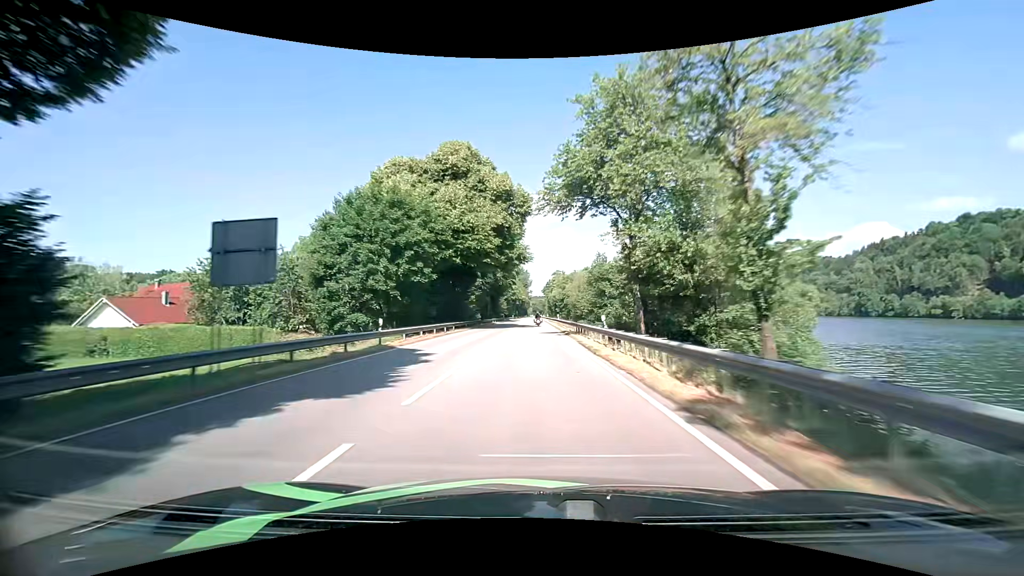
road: primary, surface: asphalt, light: Day
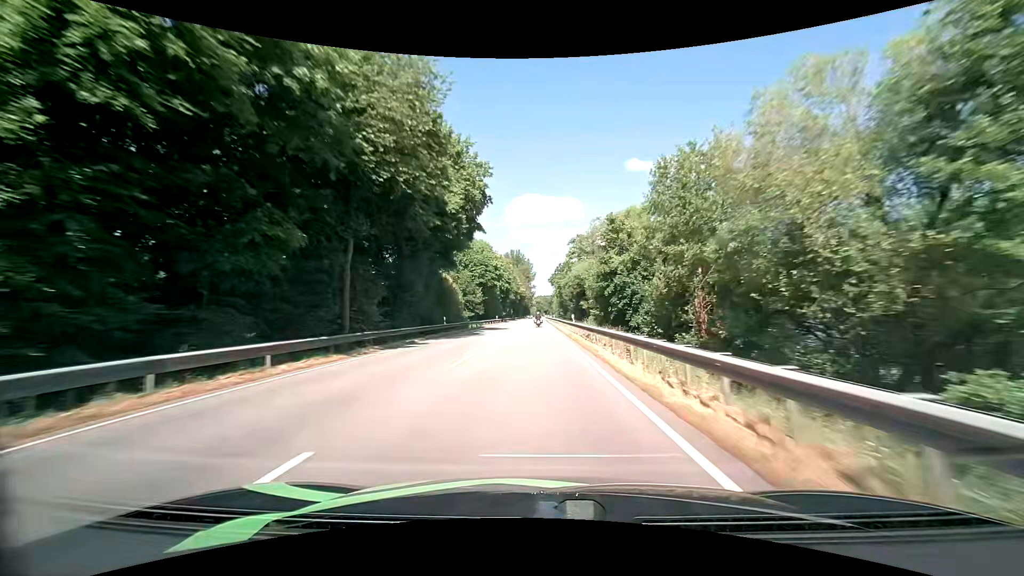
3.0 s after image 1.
(-0.1, +73.2) m; -1°
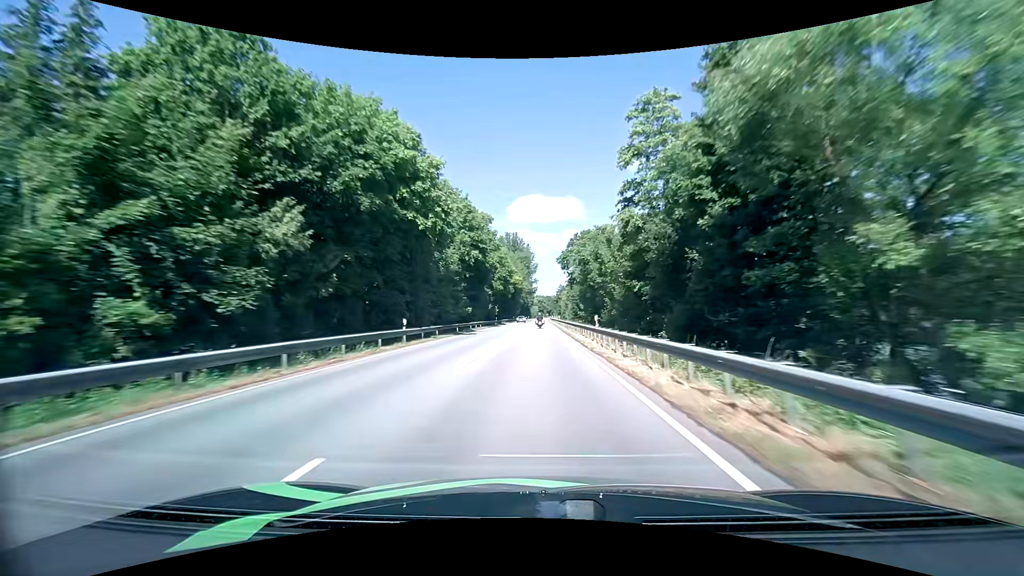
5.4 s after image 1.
(+0.1, +60.0) m; 0°
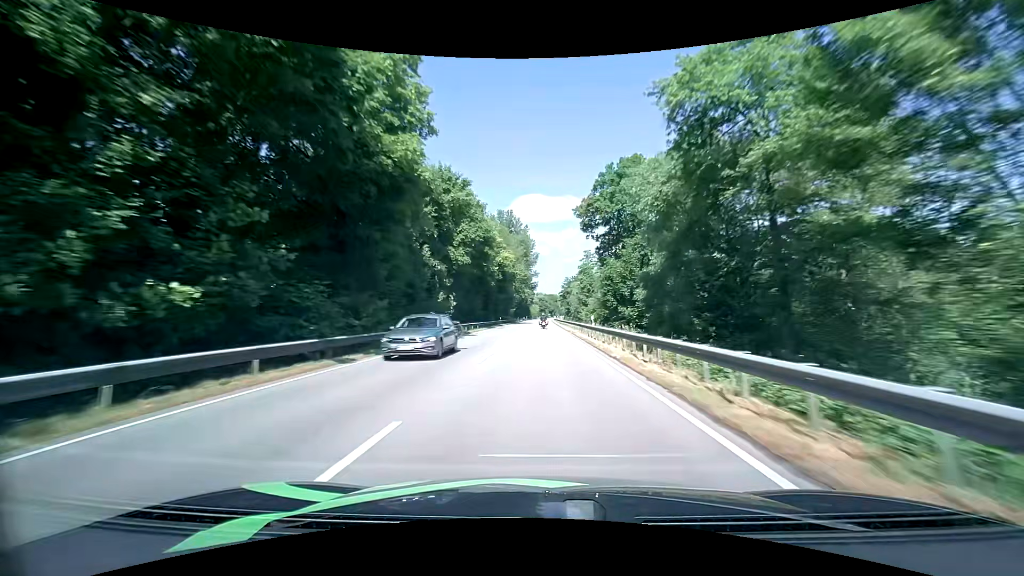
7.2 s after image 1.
(-0.2, +46.2) m; 0°
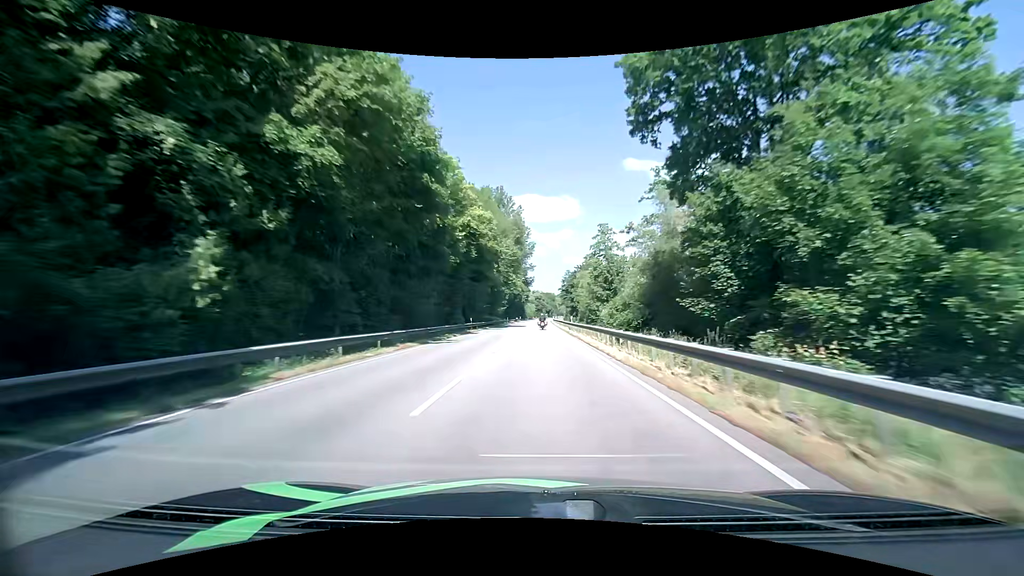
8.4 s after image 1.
(+0.1, +31.3) m; 0°
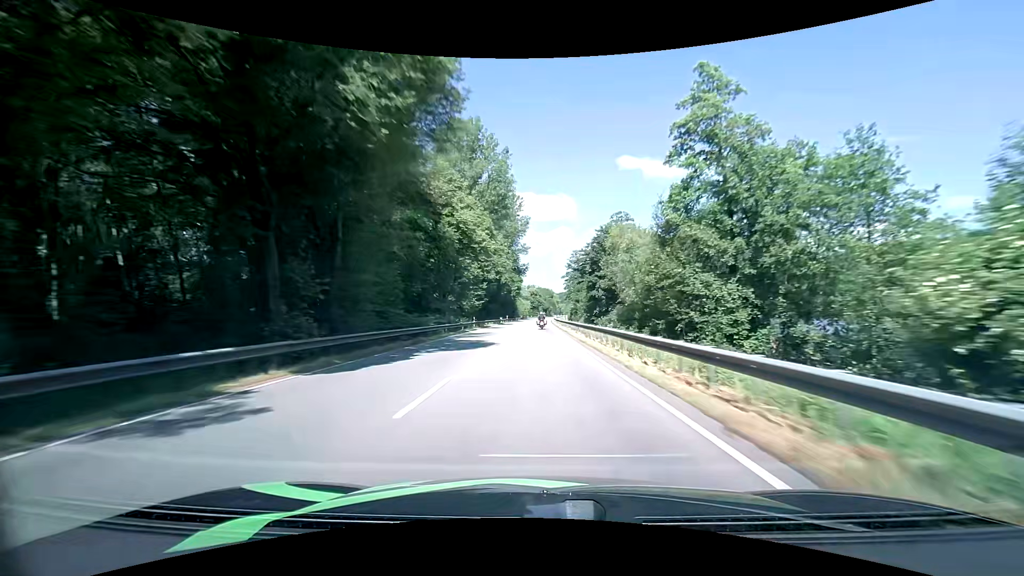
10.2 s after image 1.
(+0.2, +48.0) m; 0°
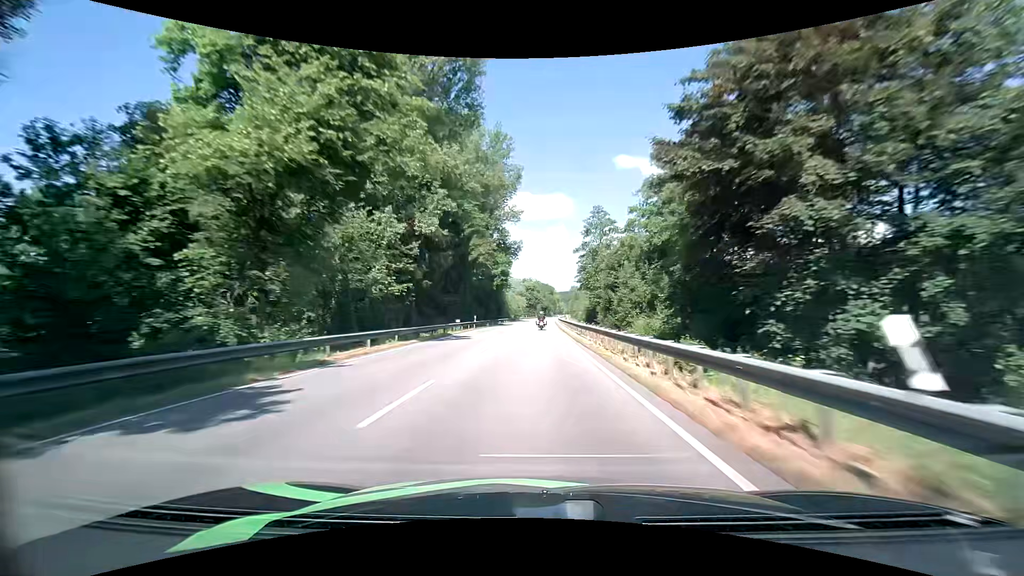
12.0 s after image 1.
(+0.5, +48.3) m; +1°
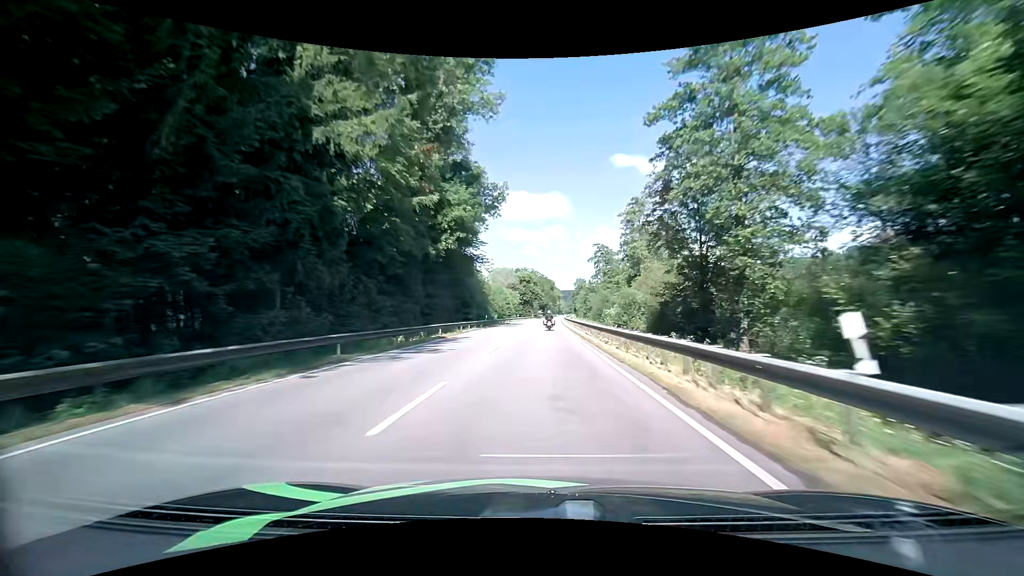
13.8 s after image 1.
(-0.1, +48.1) m; 0°
(0, +10) (0, +20) (0, +30) (0, +40) (0, +50) (+1, +60) (+1, +70) (+1, +80) (+2, +90) (+2, +100) m
